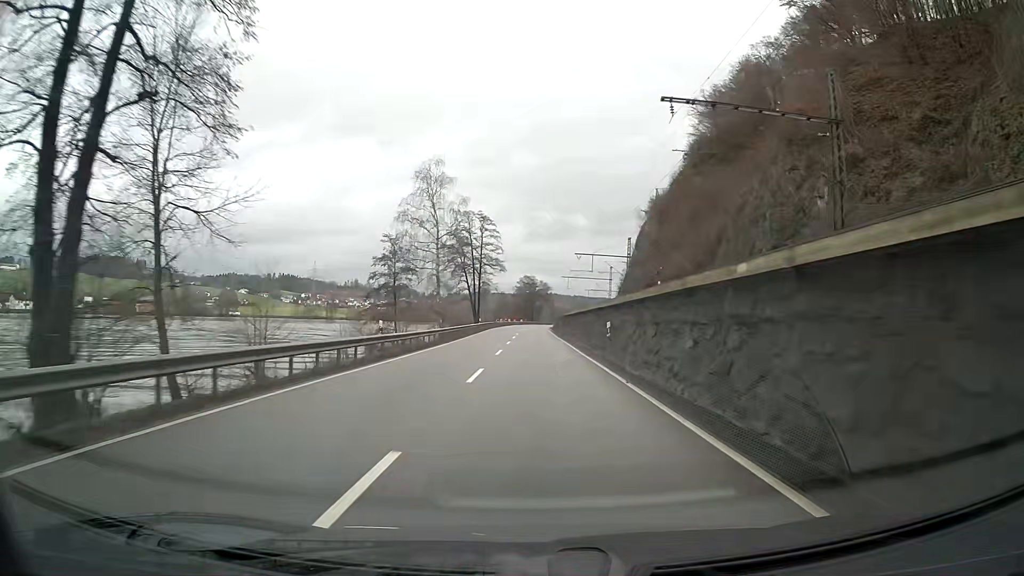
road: primary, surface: asphalt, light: Day
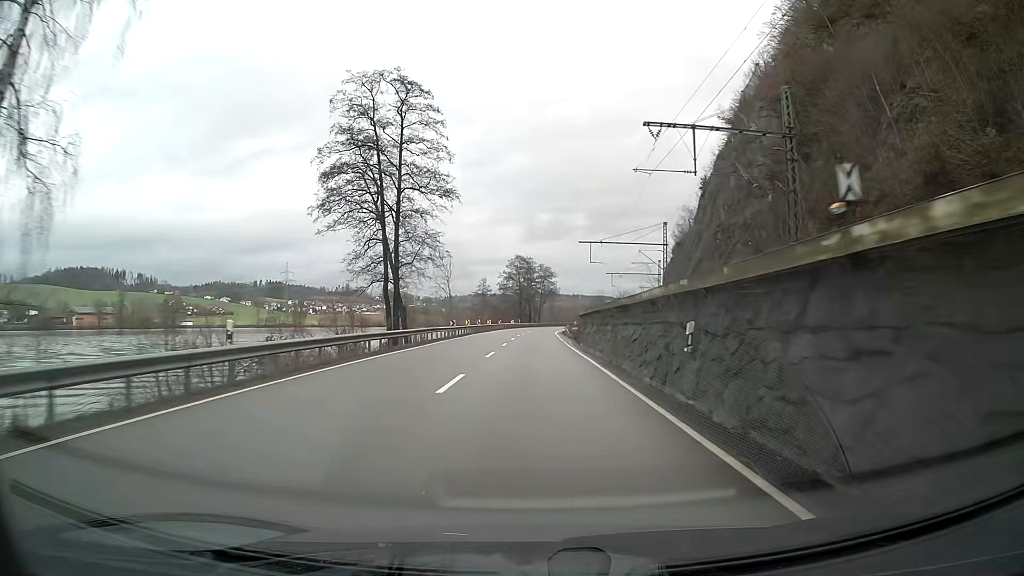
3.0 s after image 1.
(+0.2, +62.5) m; 0°
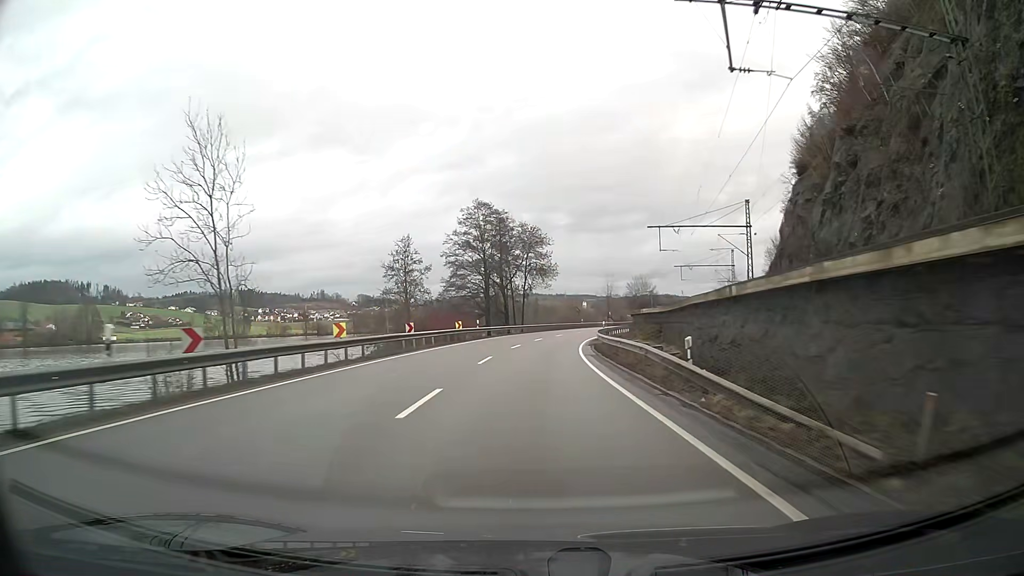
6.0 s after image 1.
(+0.7, +62.4) m; +2°
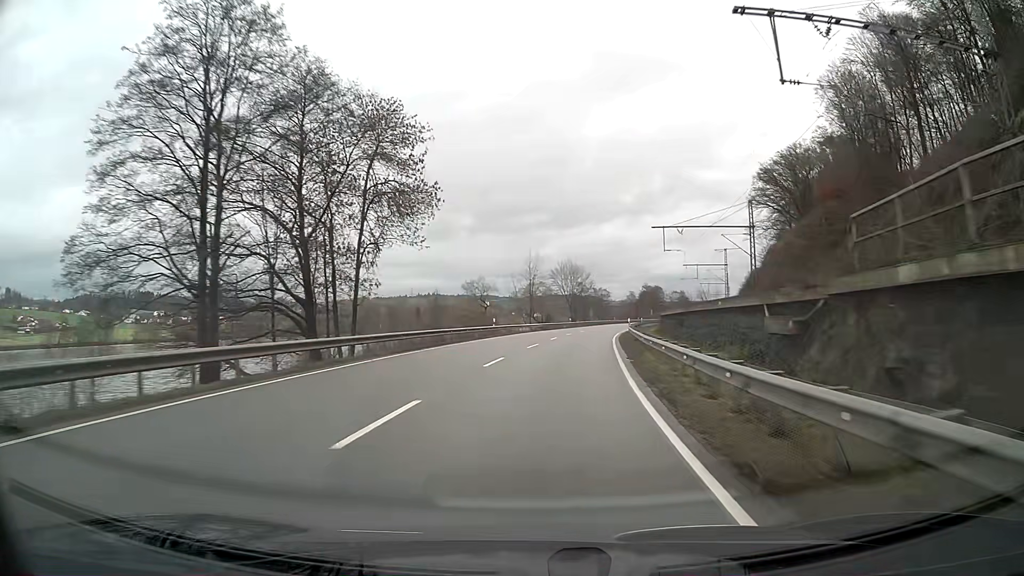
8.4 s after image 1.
(+3.0, +49.8) m; +9°
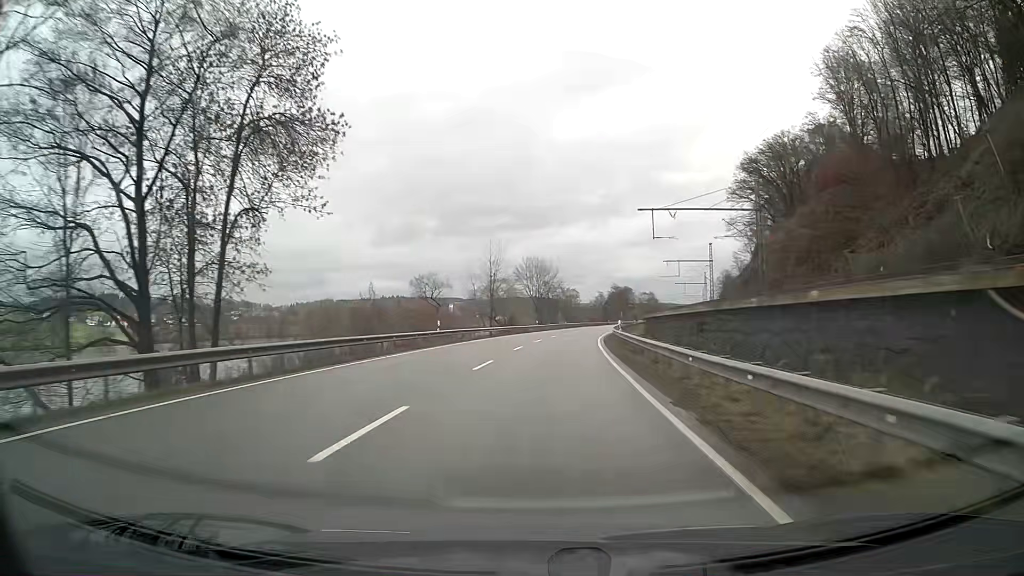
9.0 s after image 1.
(+0.3, +12.5) m; +3°
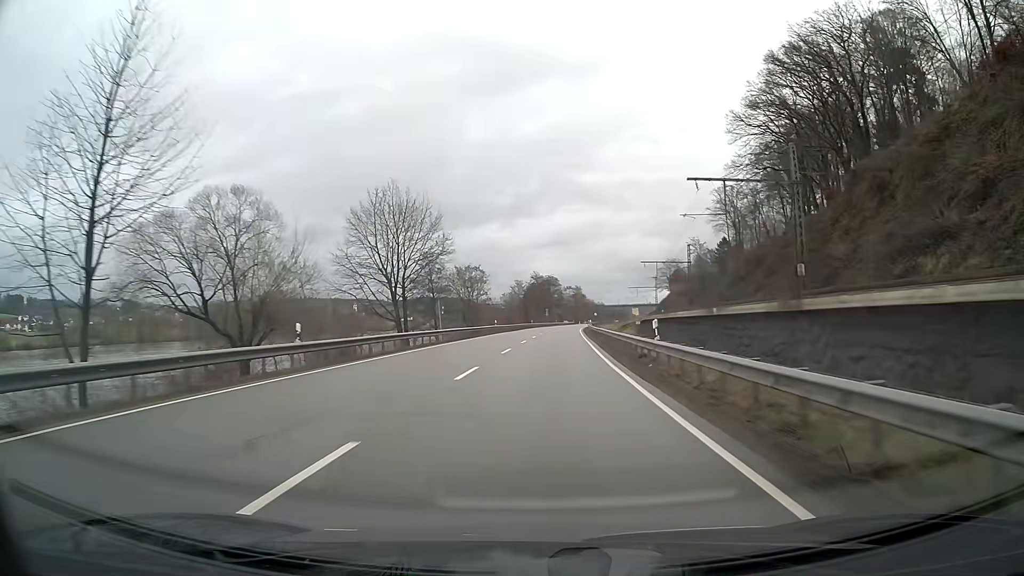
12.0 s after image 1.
(+4.4, +62.3) m; +7°
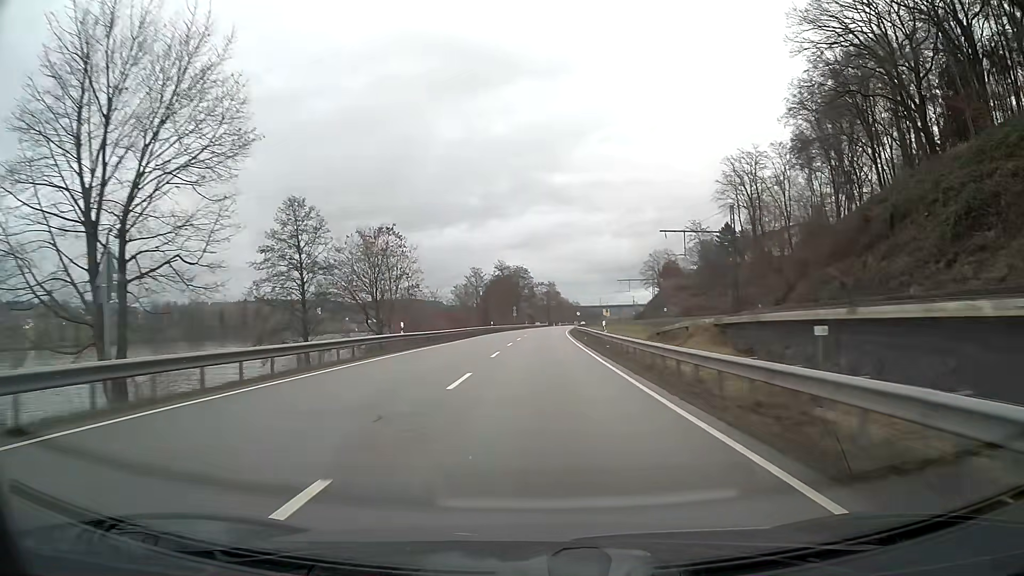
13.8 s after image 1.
(+0.9, +37.5) m; +3°
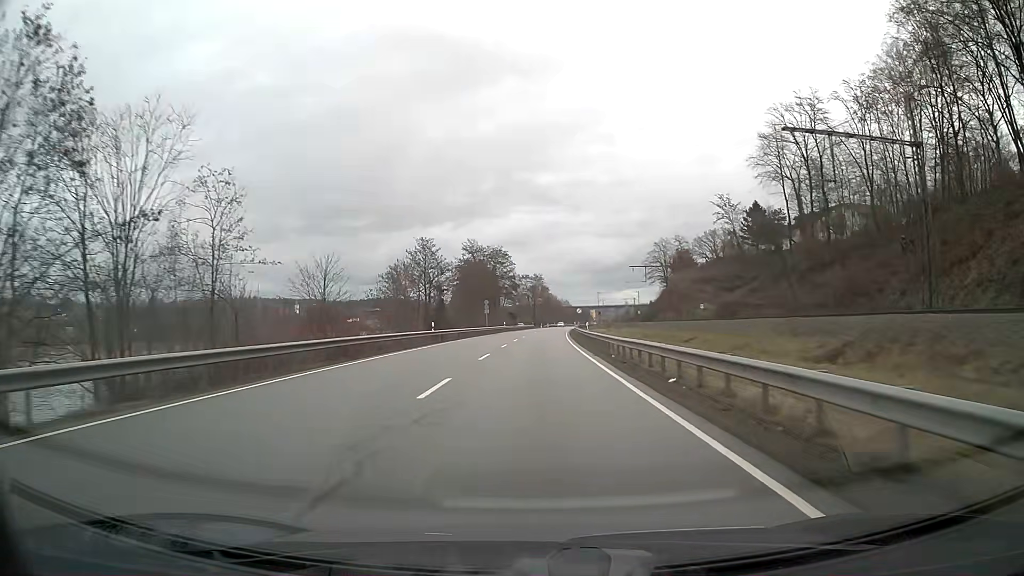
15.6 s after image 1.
(+0.5, +37.6) m; +1°
